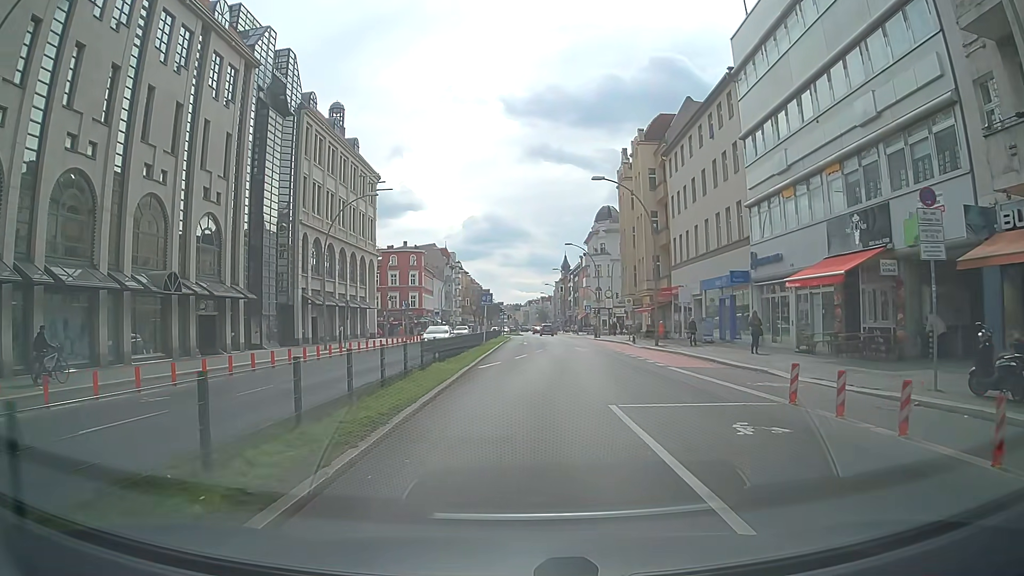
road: primary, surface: asphalt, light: Day
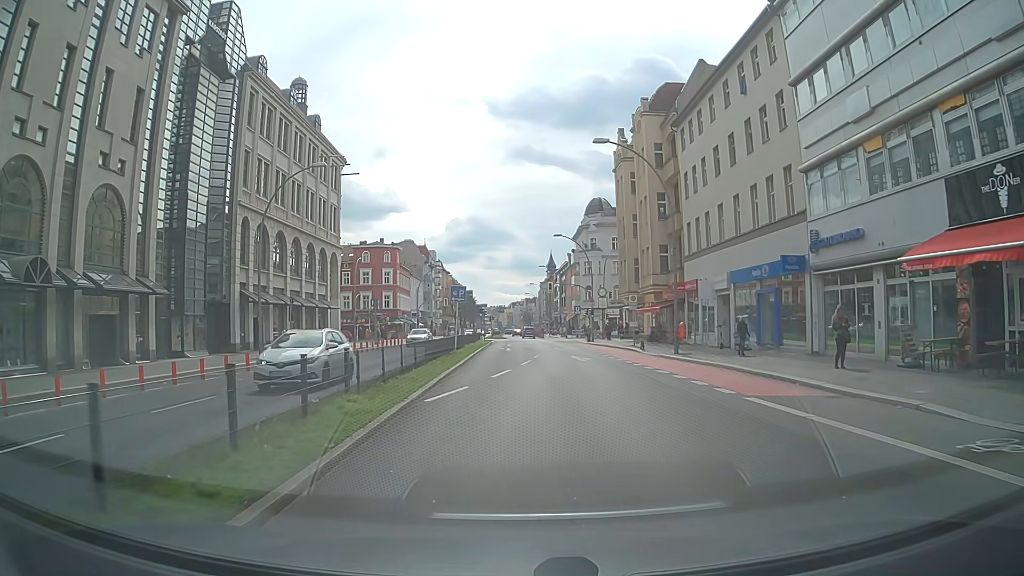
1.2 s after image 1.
(+0.1, +9.0) m; +1°
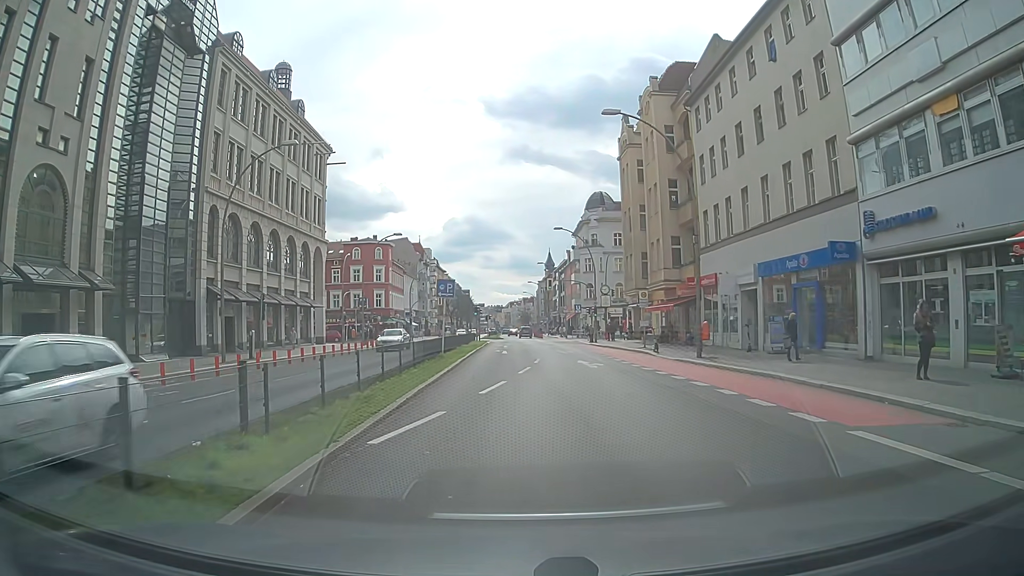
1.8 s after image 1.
(0.0, +4.5) m; 0°
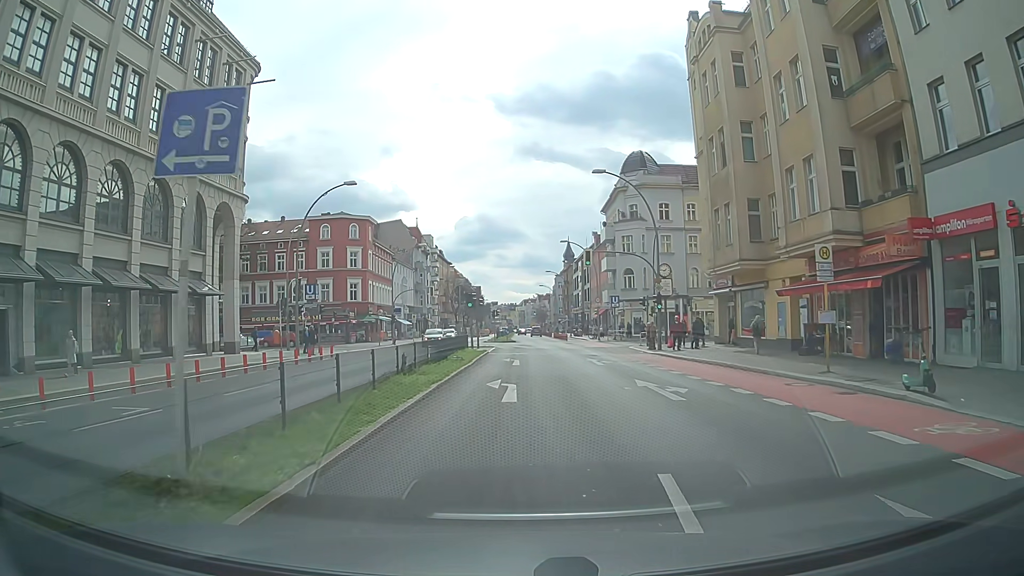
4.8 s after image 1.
(-0.1, +22.6) m; -1°
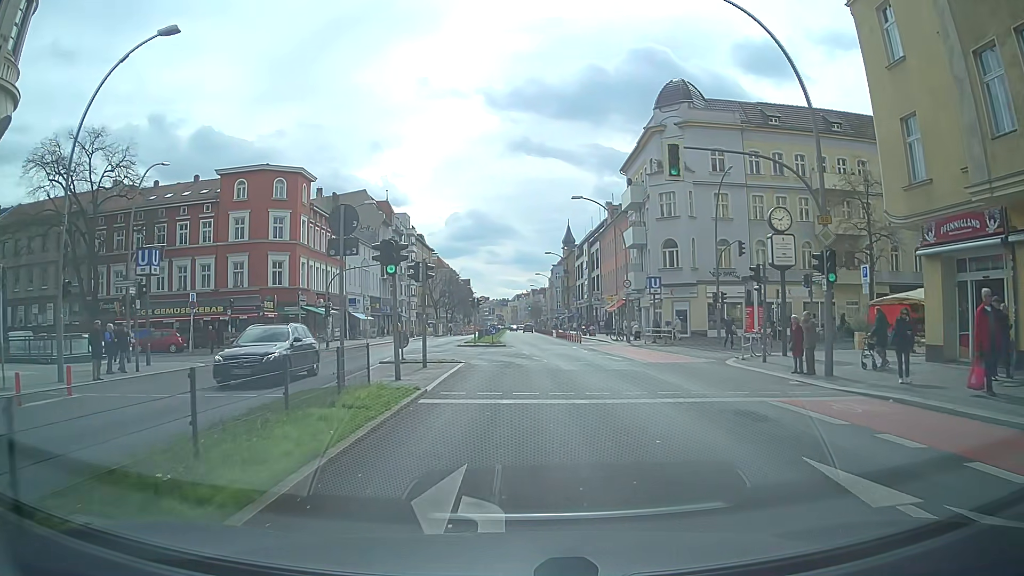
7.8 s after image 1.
(+0.3, +22.6) m; +1°
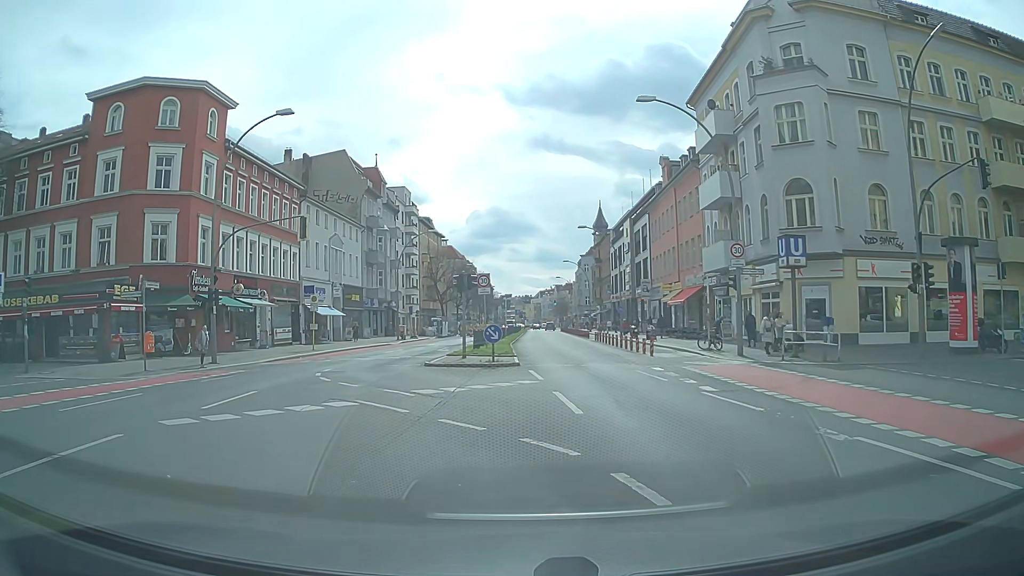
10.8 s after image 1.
(0.0, +21.0) m; -2°
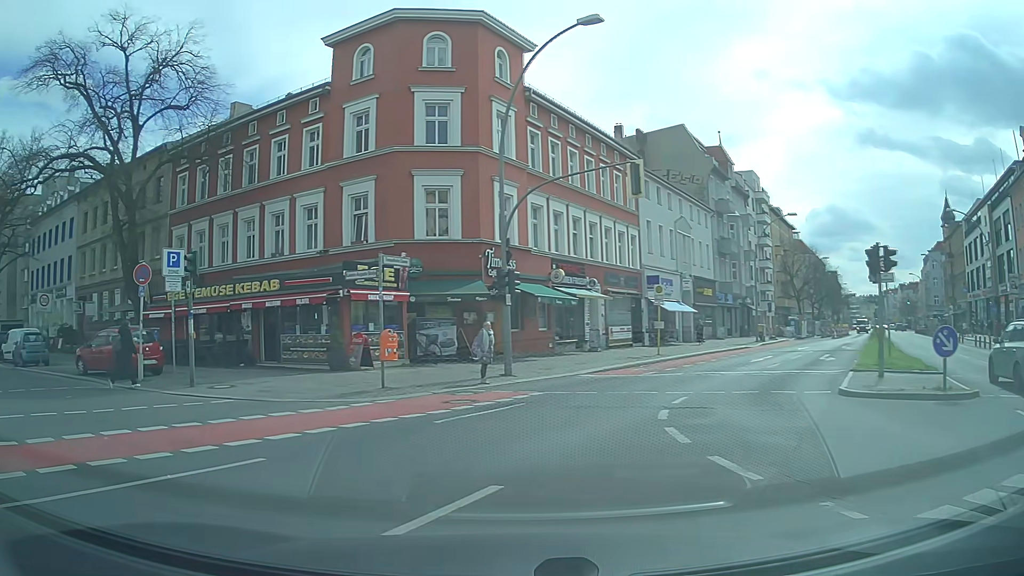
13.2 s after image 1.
(-1.5, +8.6) m; -25°
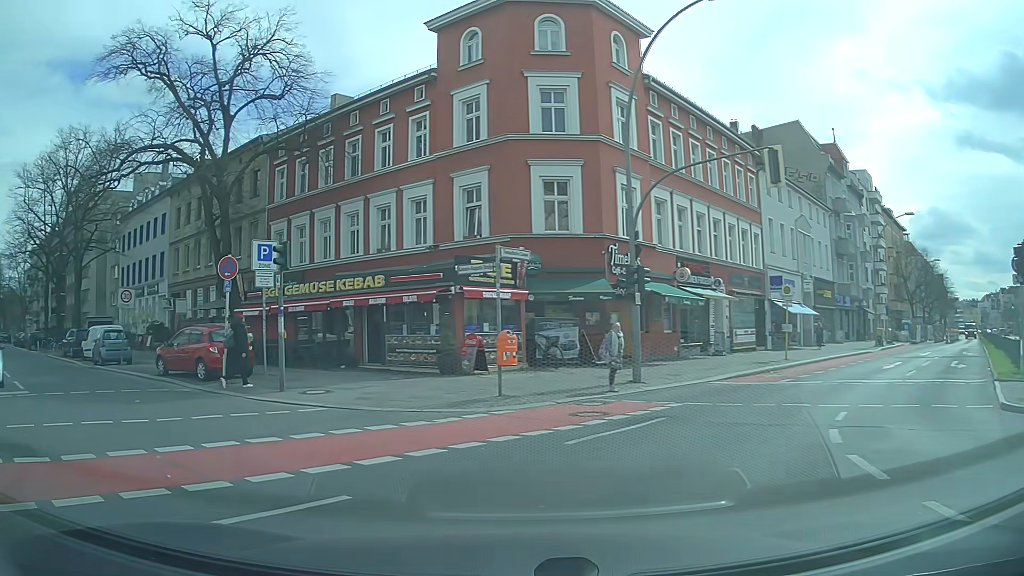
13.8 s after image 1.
(-0.2, +1.8) m; -10°
(-4, +9) (-11, +16) (-19, +22) (-27, +28) (-35, +34) (-43, +40) (-51, +46) (-59, +52) (-67, +58) (-75, +64) m
